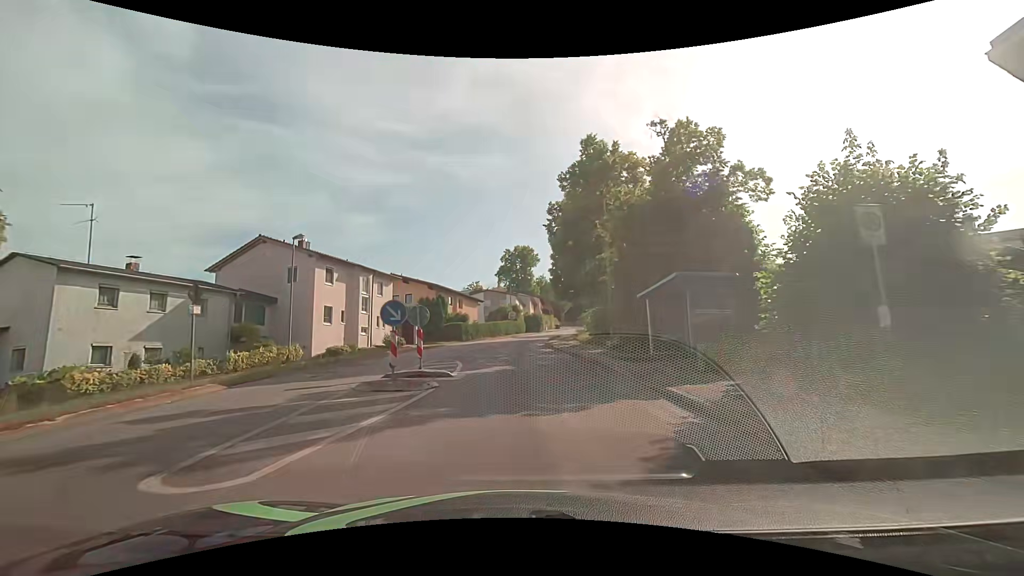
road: residential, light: Day
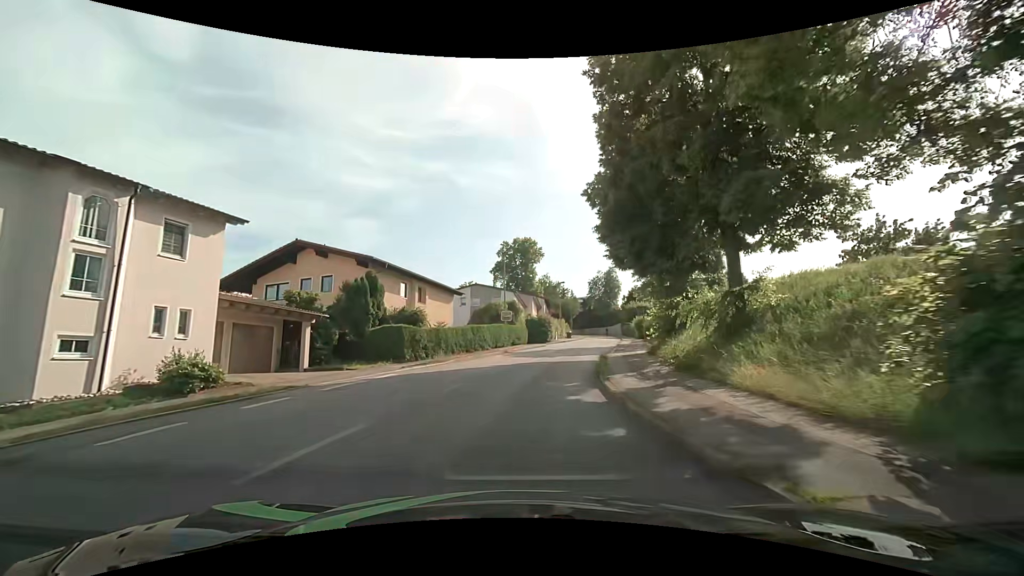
(0.0, +25.8) m; 0°
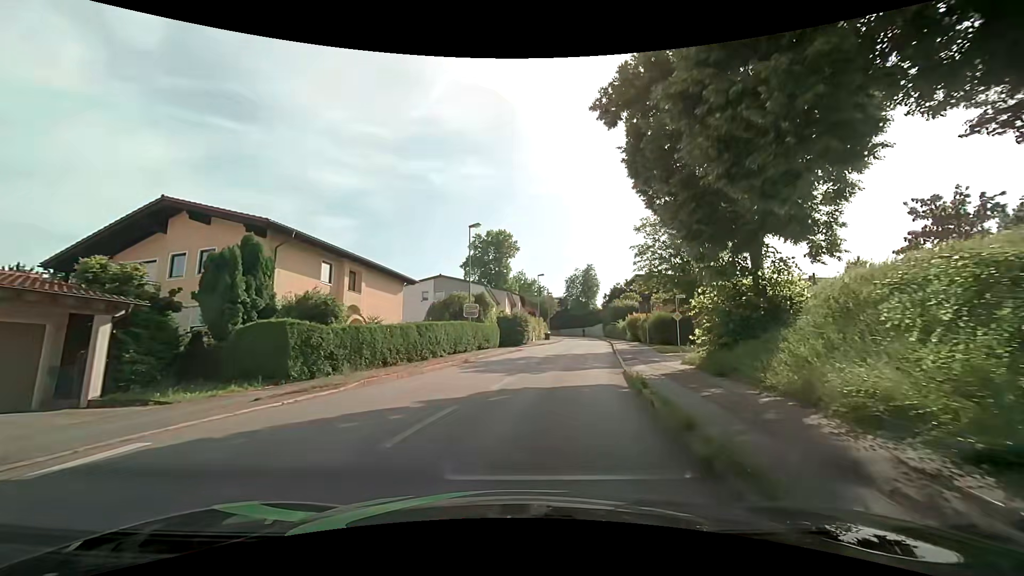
(+0.2, +10.4) m; +2°
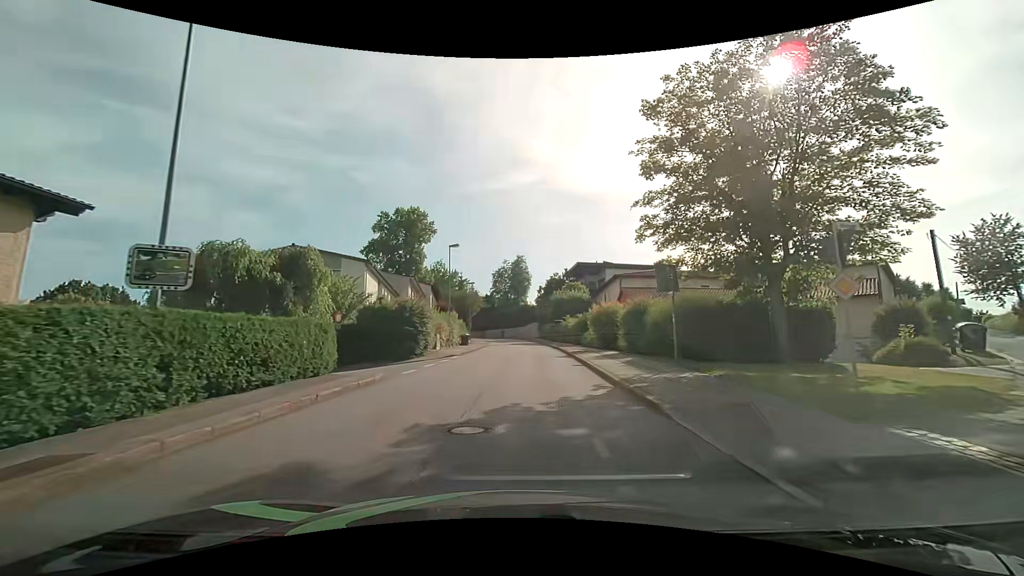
(+2.0, +21.4) m; +8°
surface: asphalt
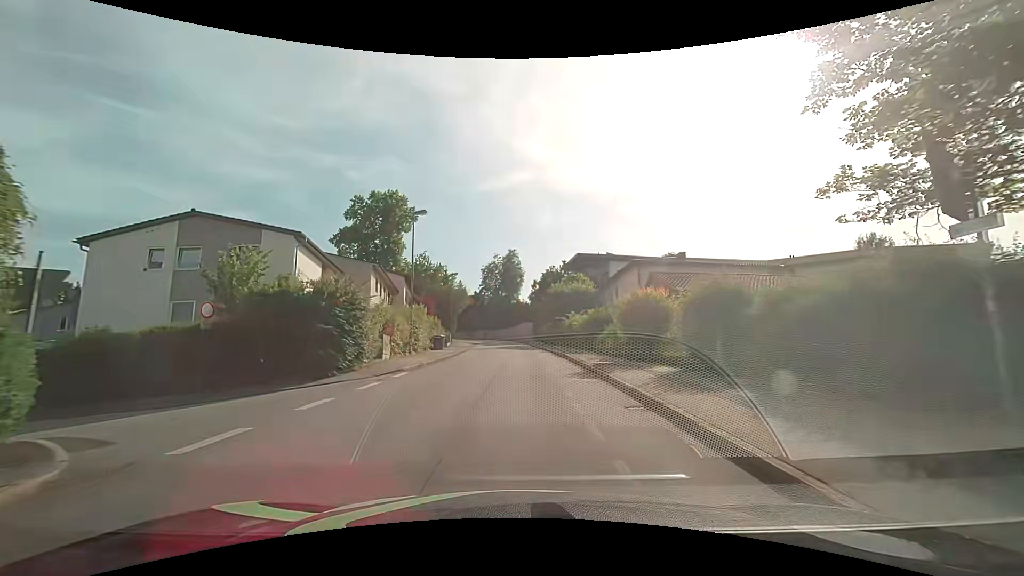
(+0.2, +11.1) m; +2°
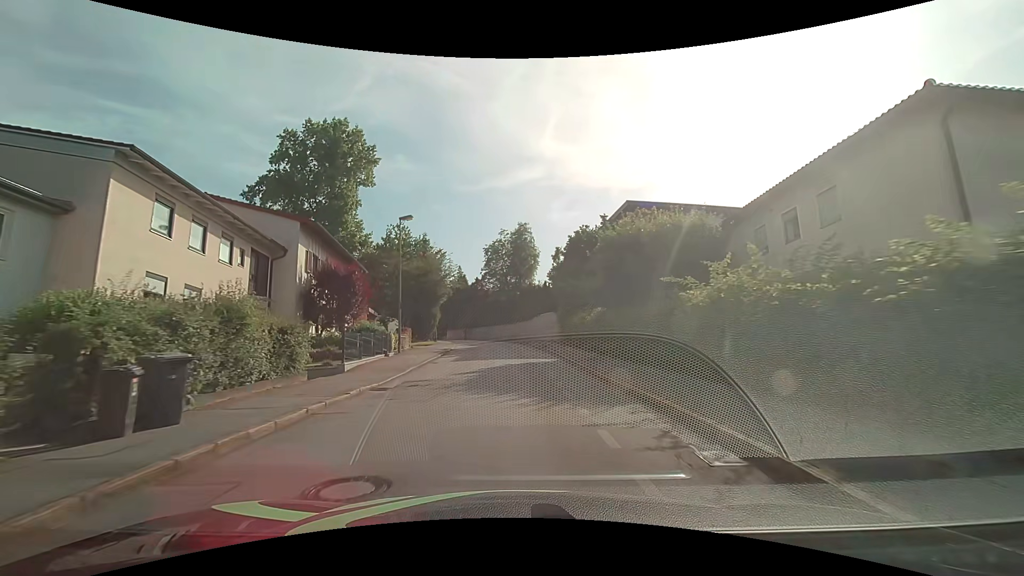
(-0.1, +28.6) m; -2°
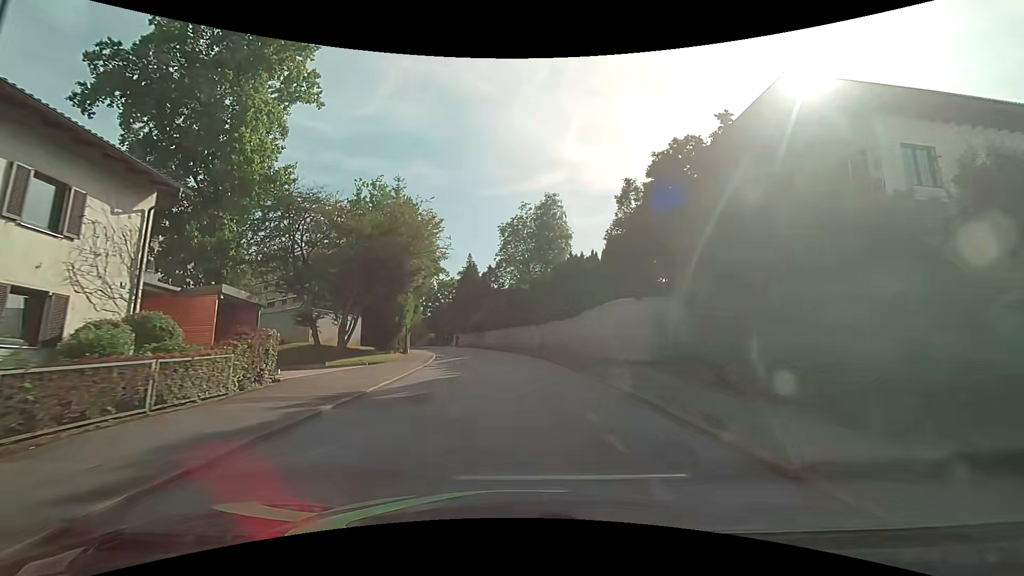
(-0.6, +24.1) m; -3°
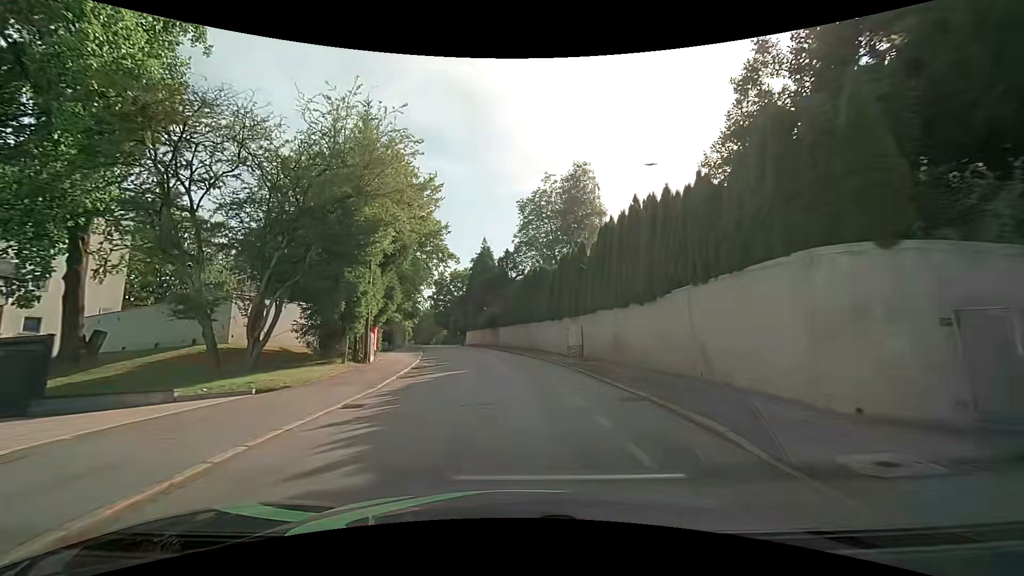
(-0.2, +12.5) m; -2°
